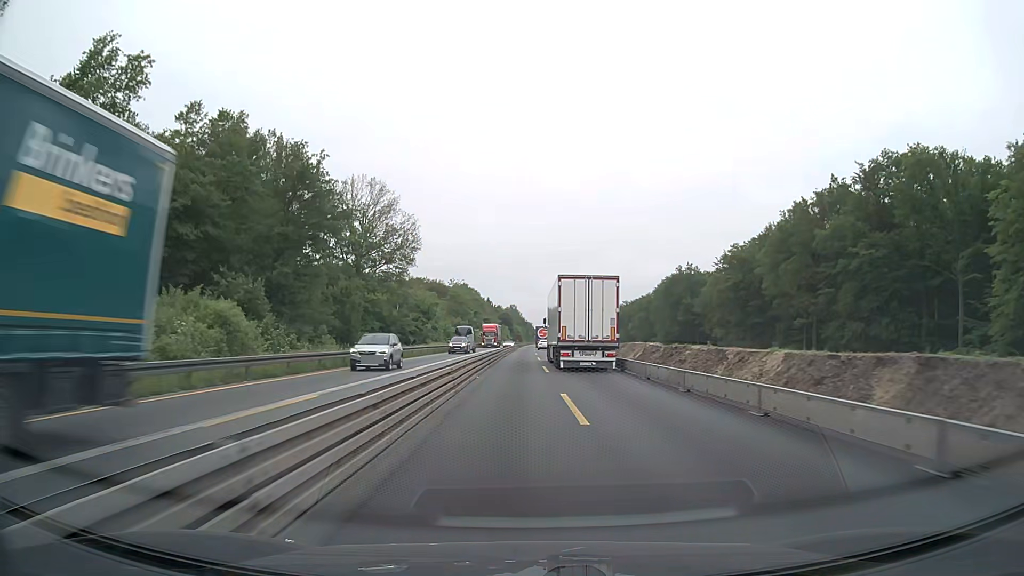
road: motorway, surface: concrete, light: Day
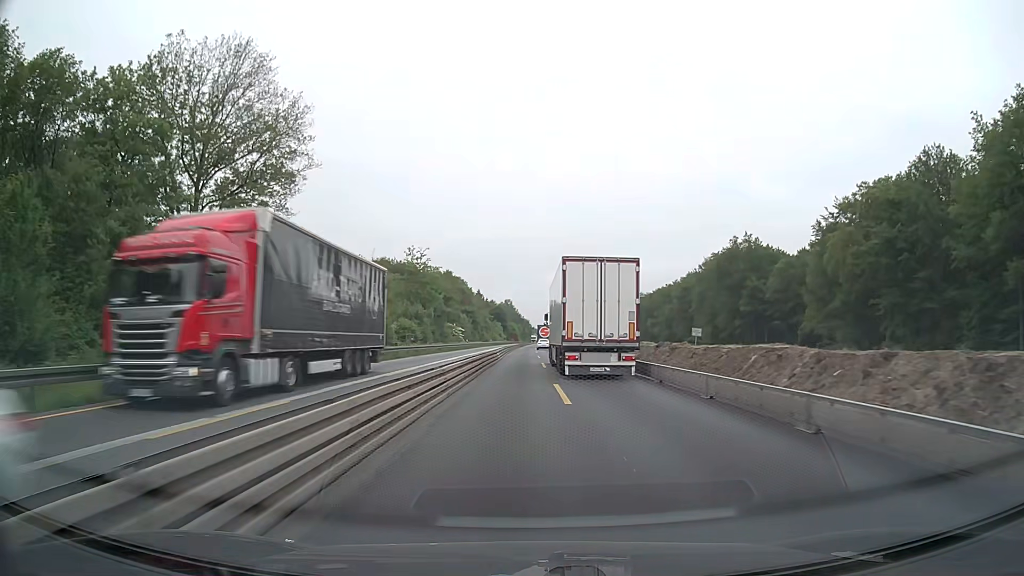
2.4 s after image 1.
(+0.1, +50.8) m; 0°
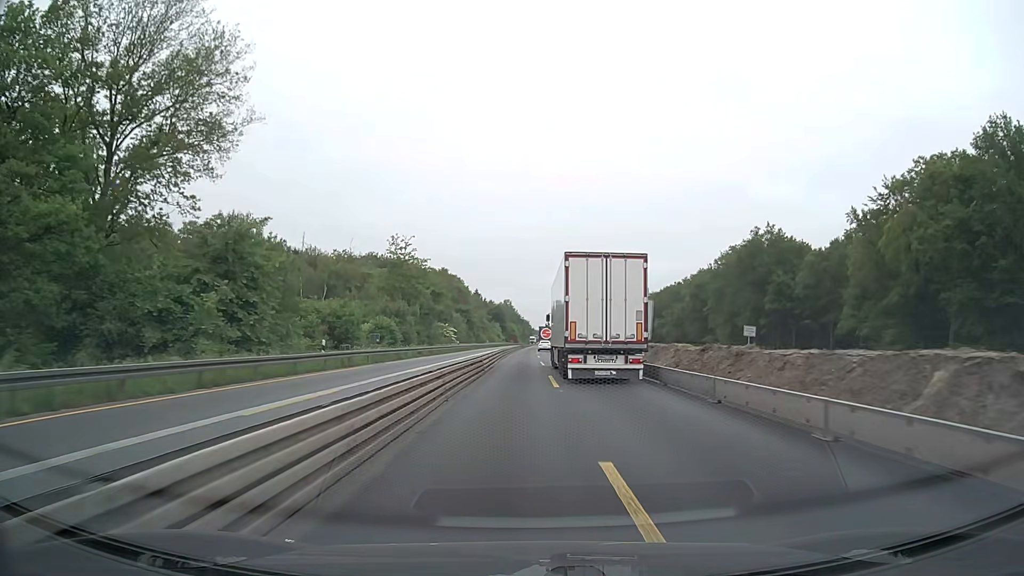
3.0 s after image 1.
(0.0, +12.7) m; 0°
(0, +10) (0, +20) (0, +30) (0, +40) (0, +50) (0, +60) (0, +70) (+1, +80) (+1, +90) (+1, +100) m
